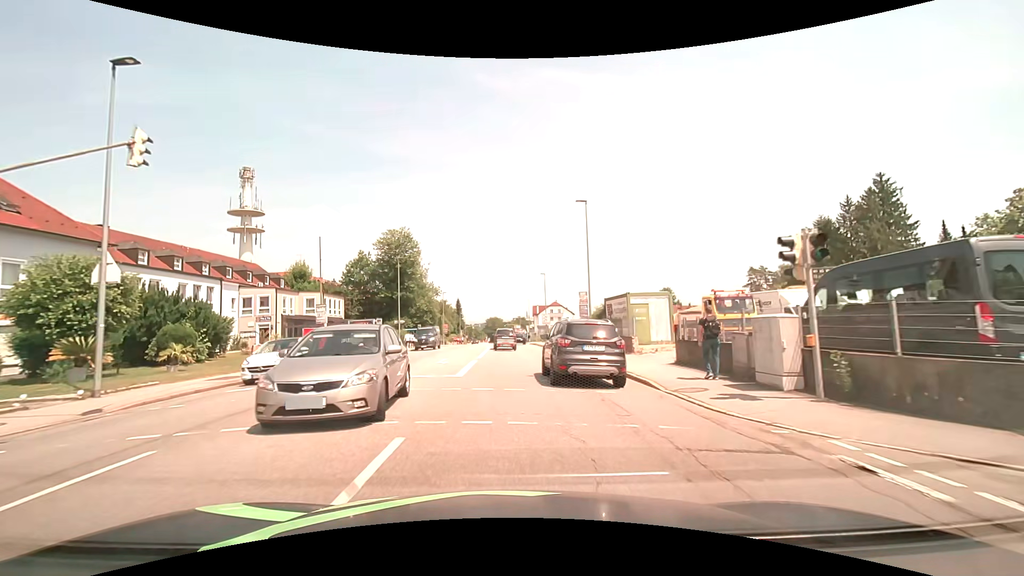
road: tertiary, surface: asphalt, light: Day
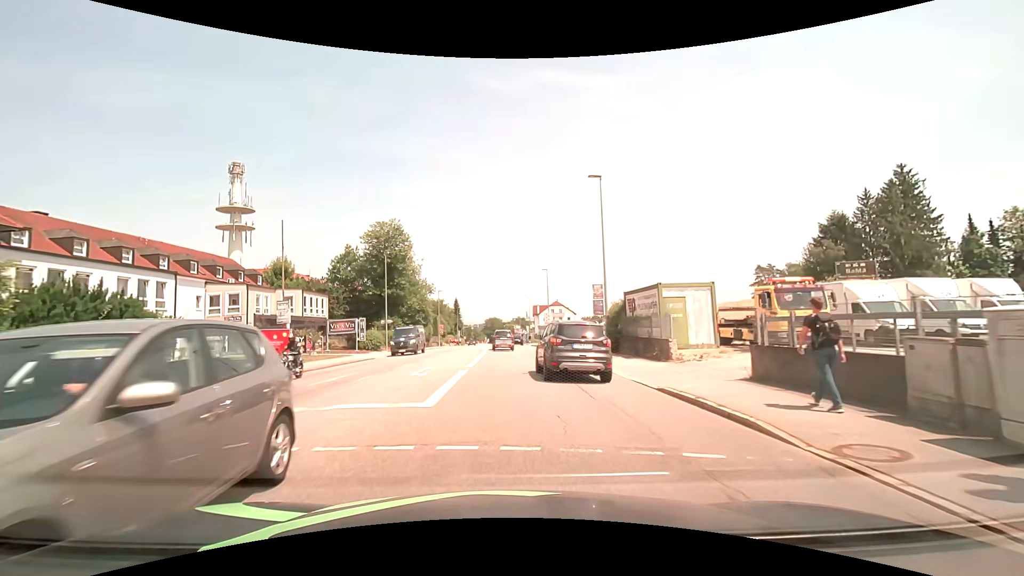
(0.0, +5.8) m; 0°
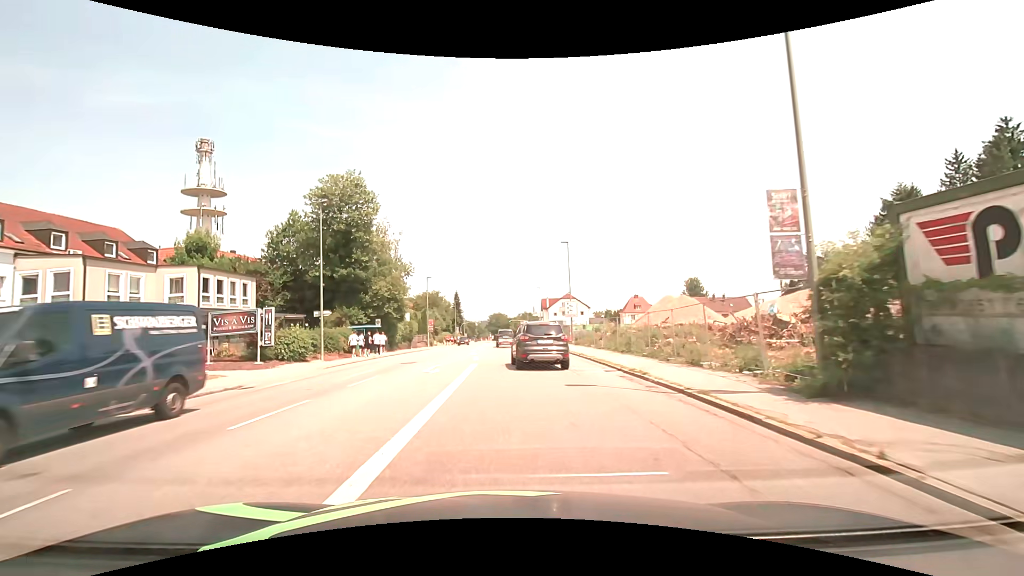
(-0.1, +19.0) m; -1°
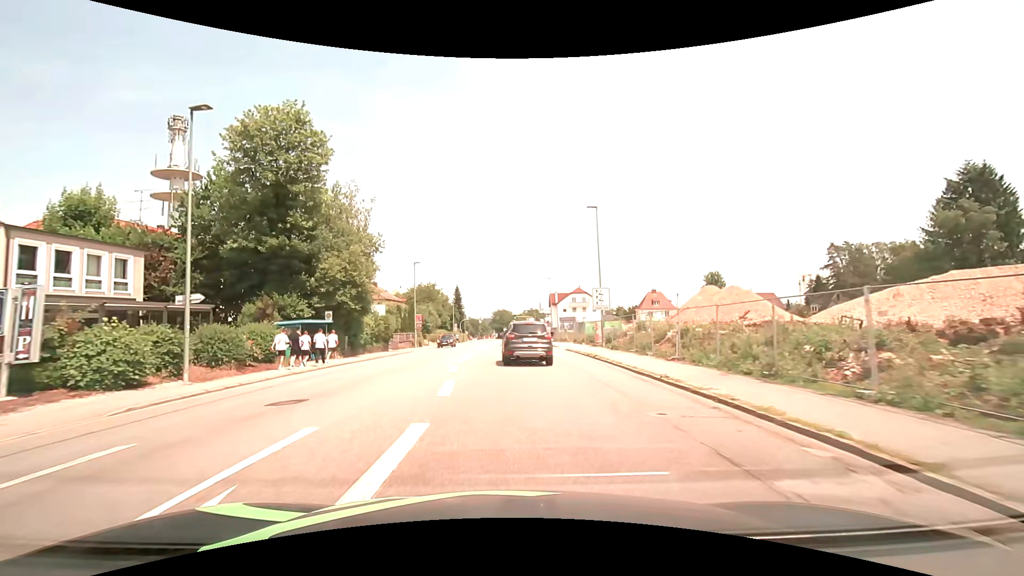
(-0.1, +13.8) m; -1°
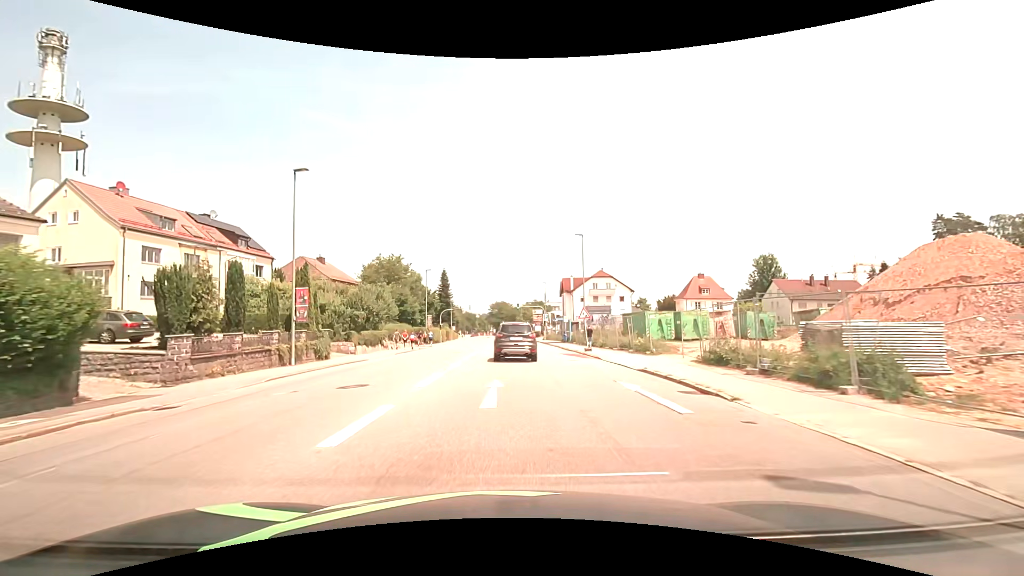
(0.0, +34.1) m; 0°
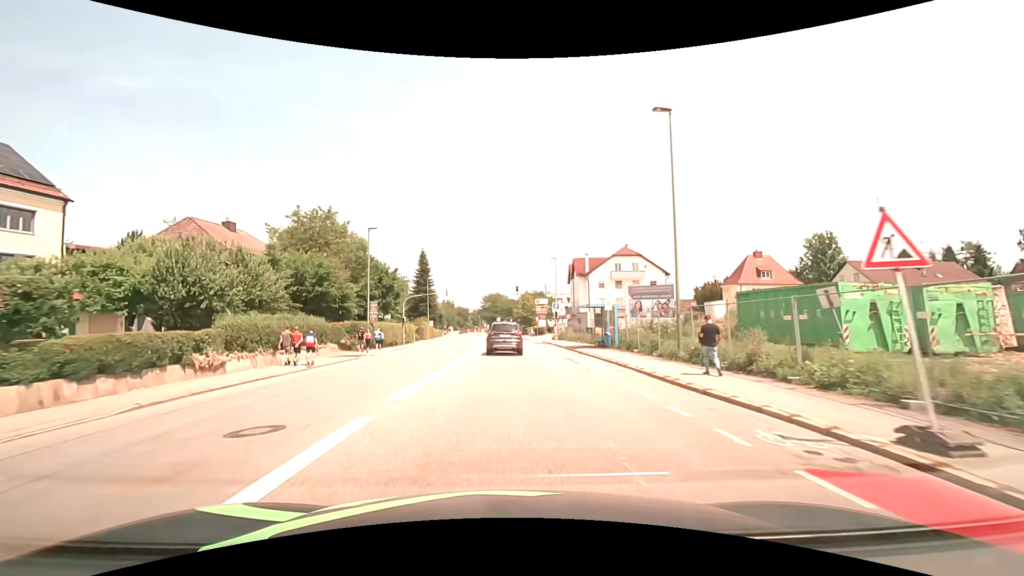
(+0.1, +26.3) m; +1°
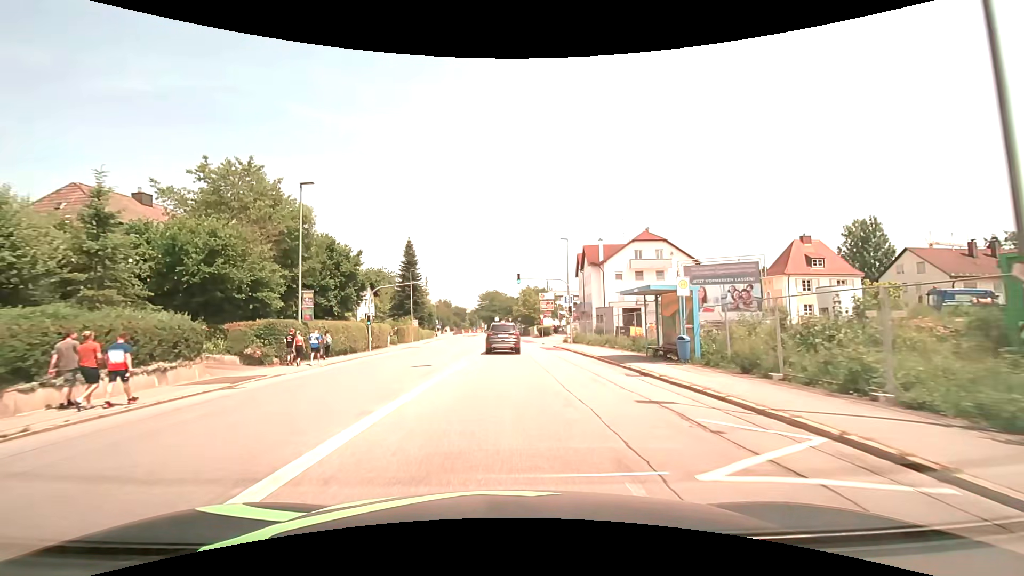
(0.0, +13.5) m; 0°
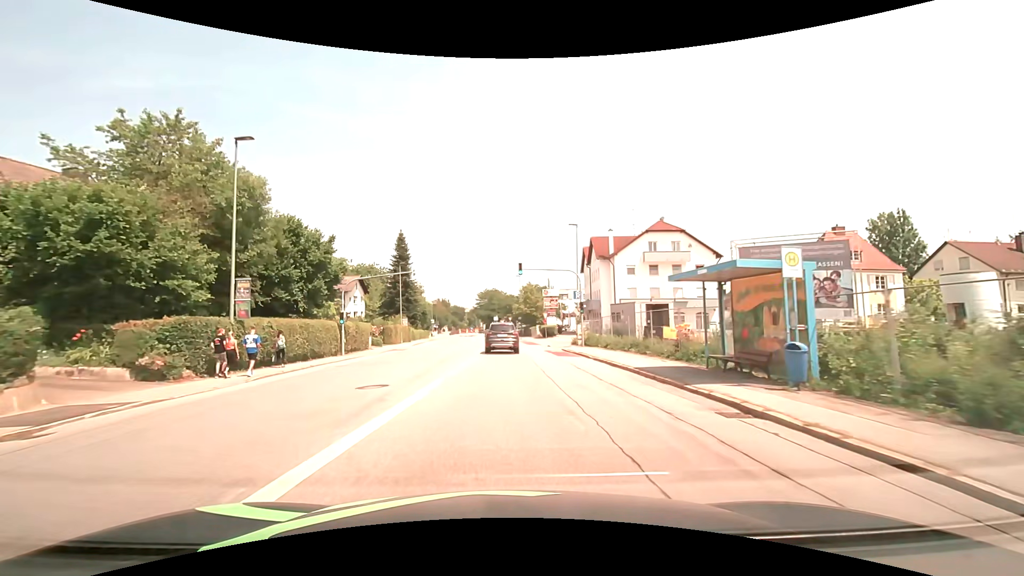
(0.0, +6.9) m; 0°
(0, +10) (0, +20) (0, +30) (0, +40) (-1, +50) (-1, +60) (-2, +70) (-3, +80) (-3, +90) (-4, +100) m
